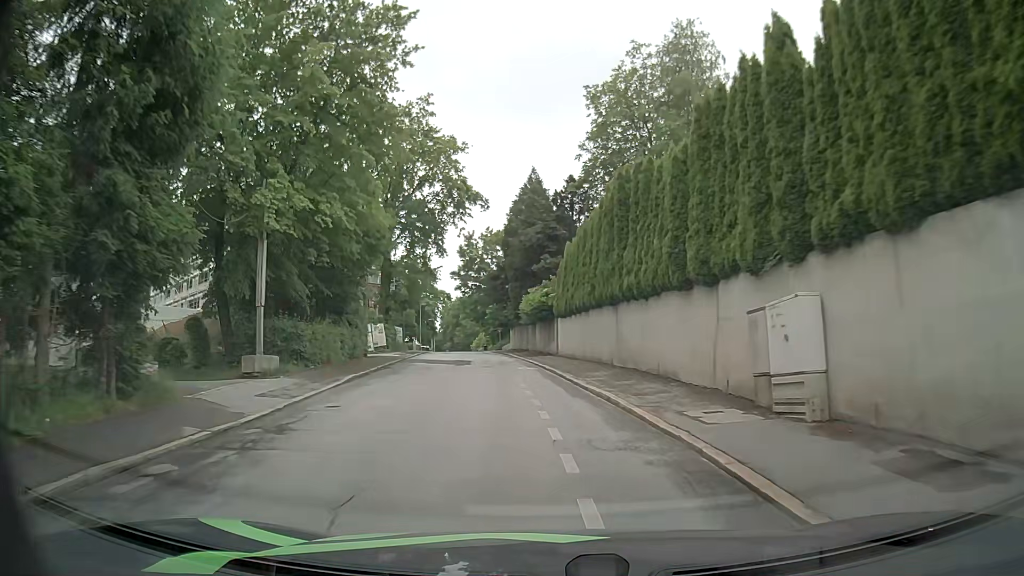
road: residential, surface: asphalt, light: Day
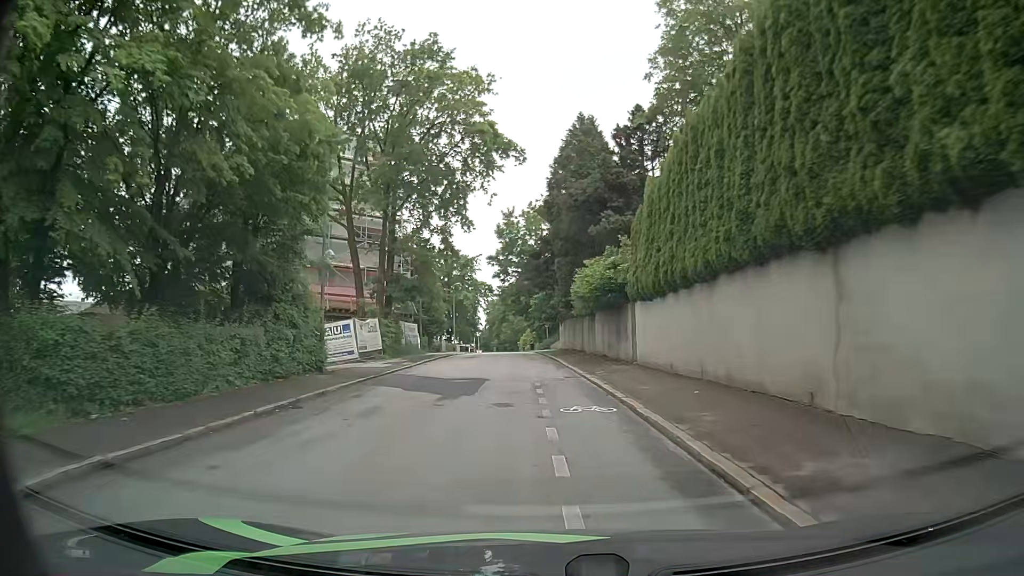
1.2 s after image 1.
(-0.3, +14.3) m; -4°
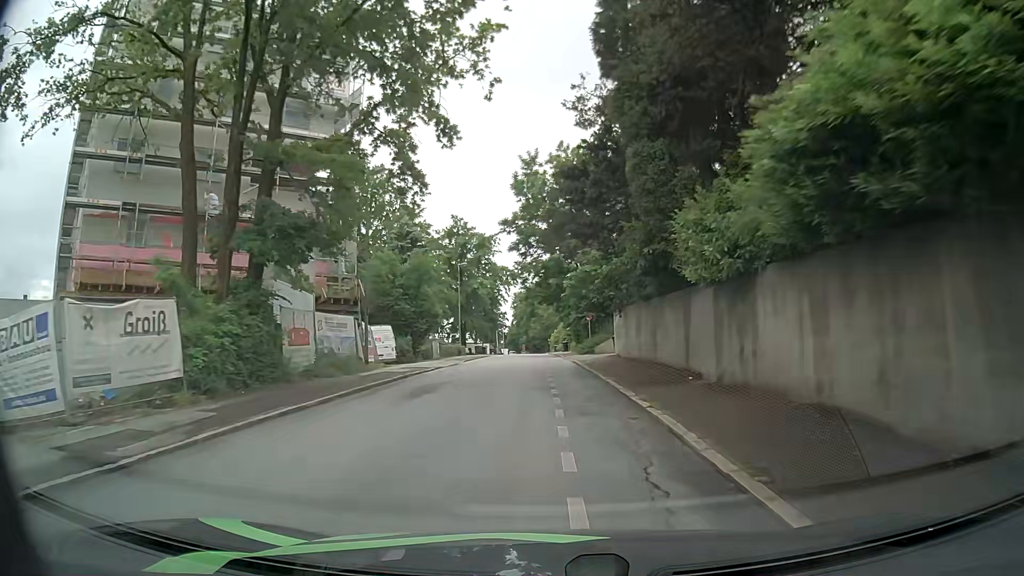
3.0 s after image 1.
(-0.6, +21.7) m; -2°
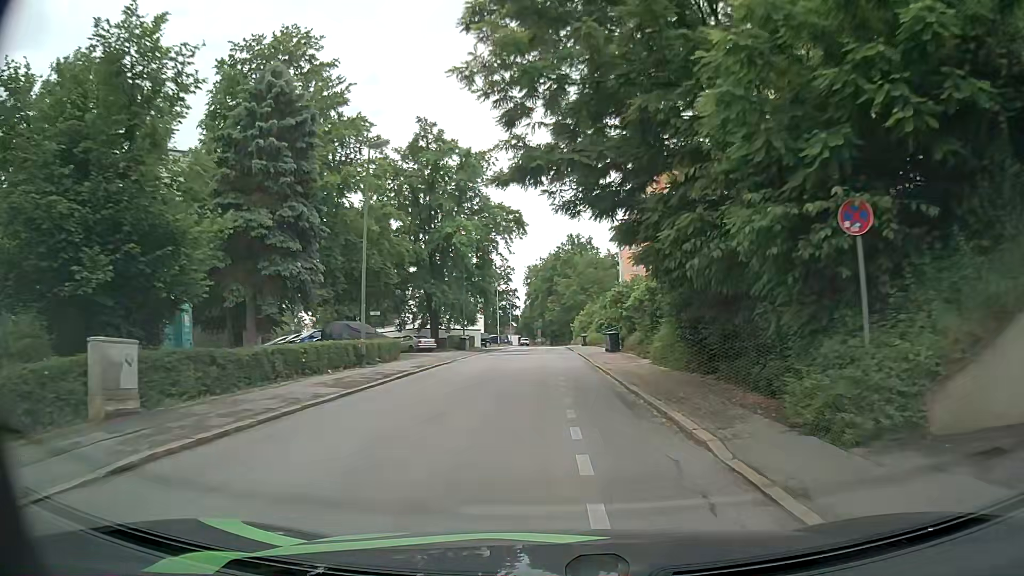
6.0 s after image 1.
(-1.1, +36.2) m; -2°
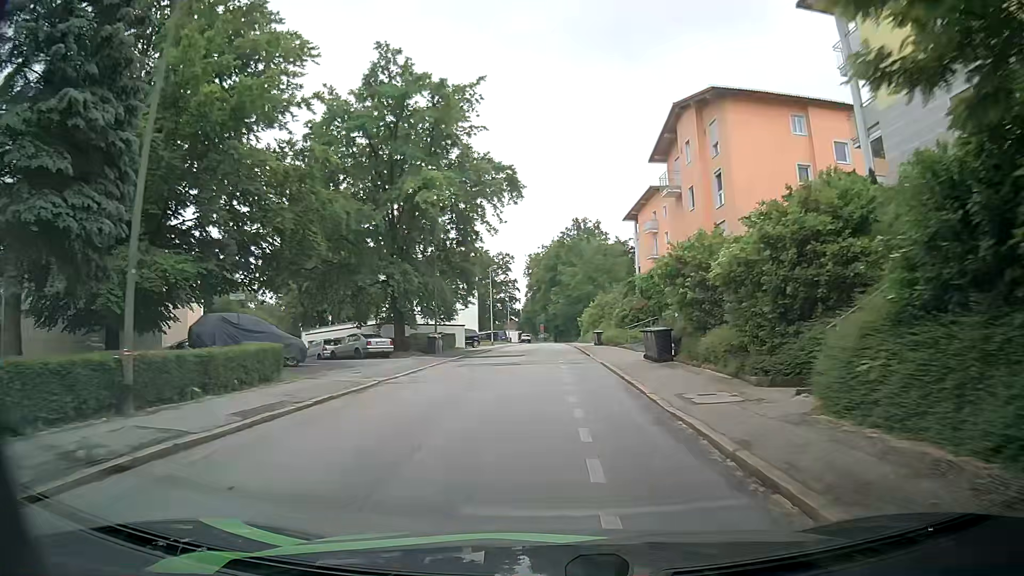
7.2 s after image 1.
(0.0, +14.3) m; 0°
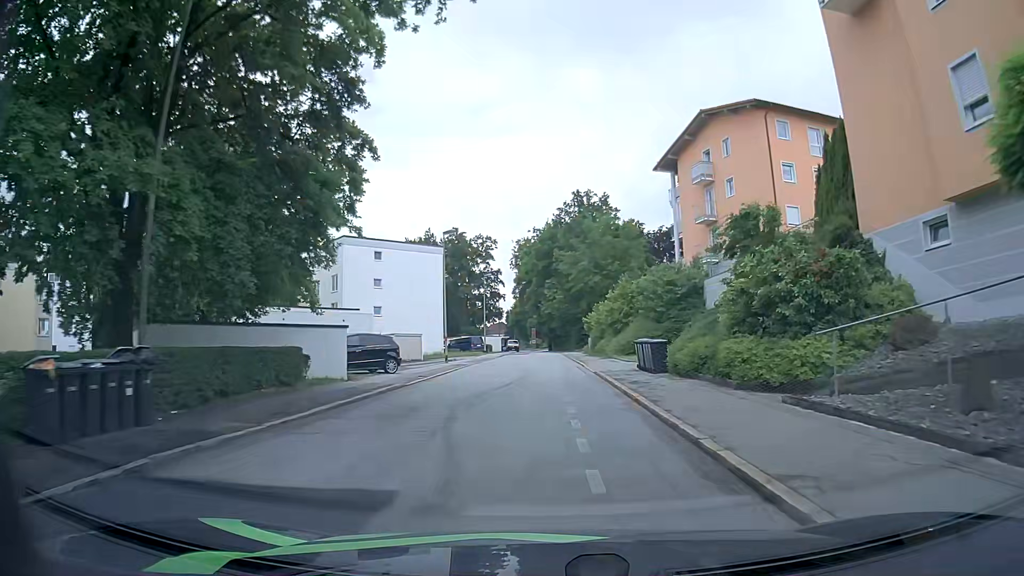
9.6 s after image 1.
(-0.2, +28.0) m; 0°
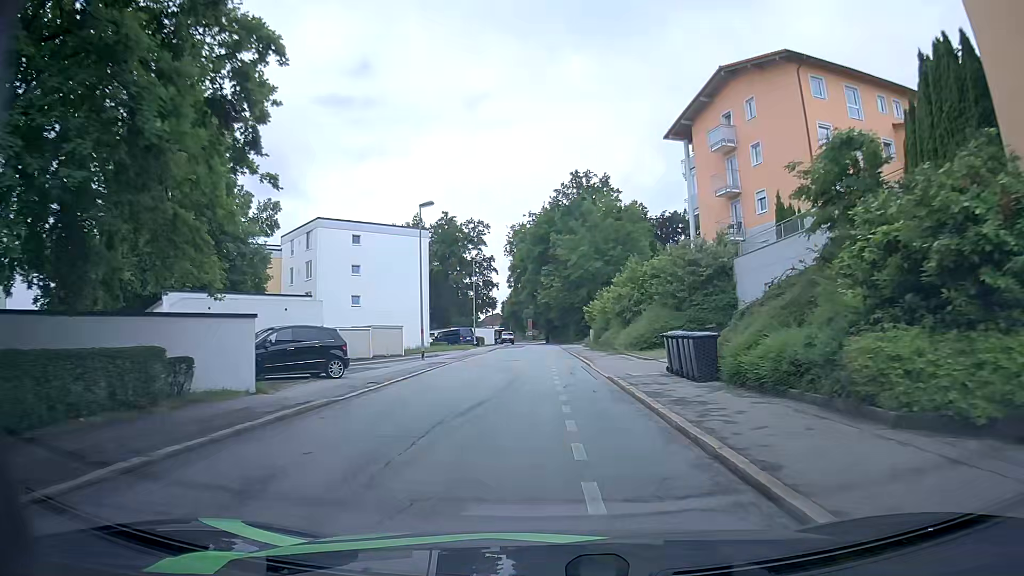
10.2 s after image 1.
(0.0, +6.8) m; -1°
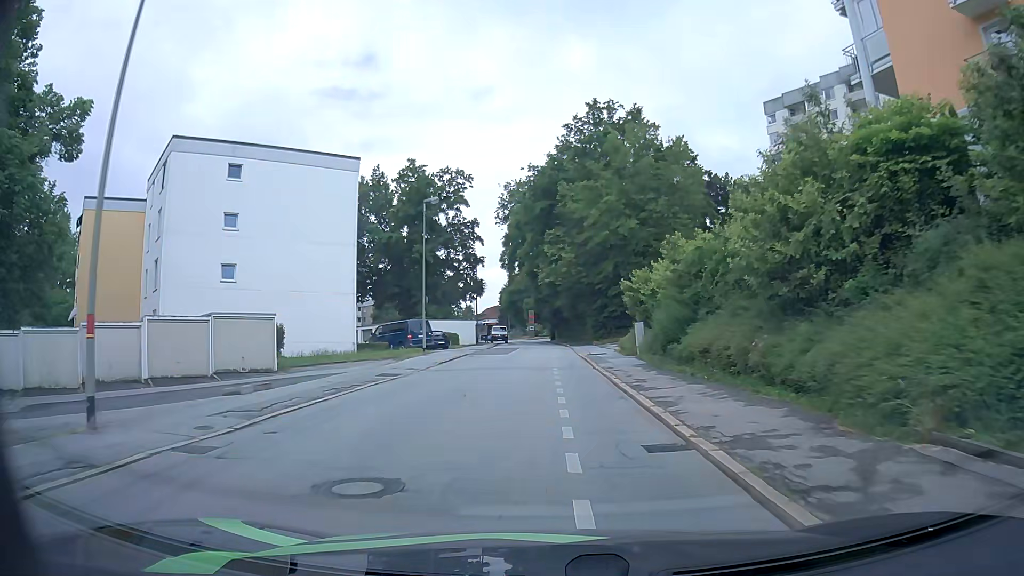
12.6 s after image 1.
(+0.3, +26.5) m; 0°
